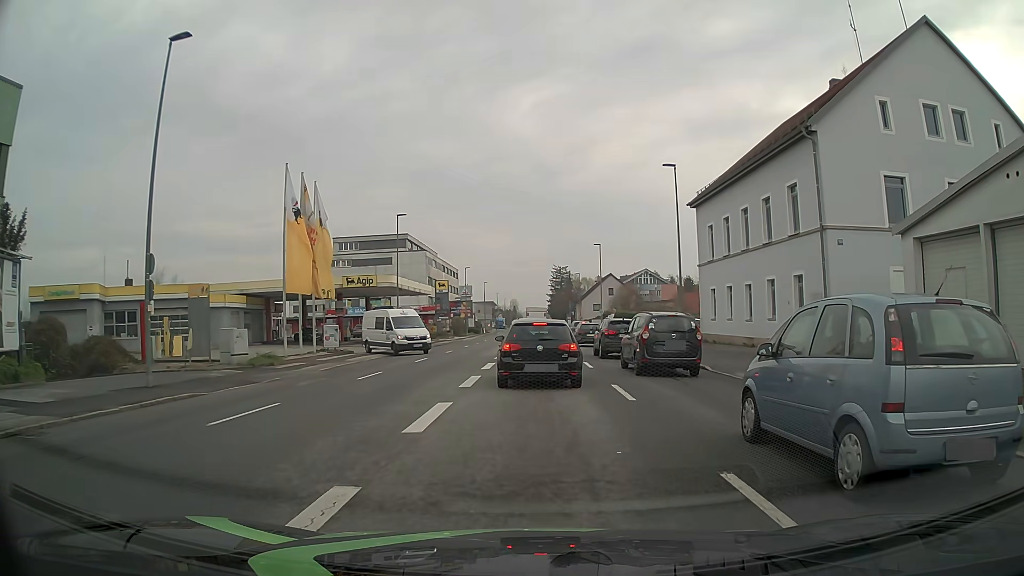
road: tertiary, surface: asphalt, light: Day
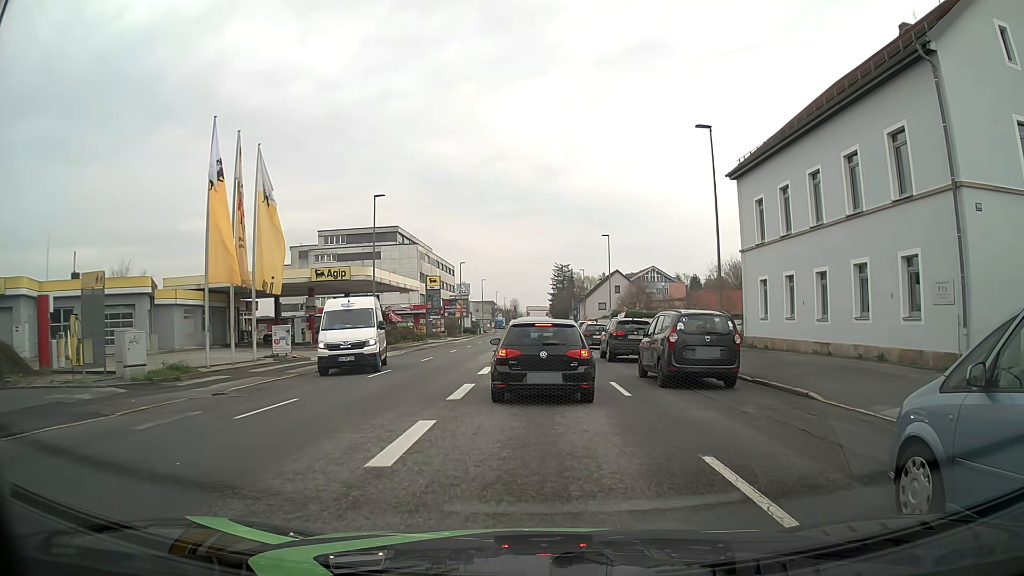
(0.0, +7.9) m; +1°
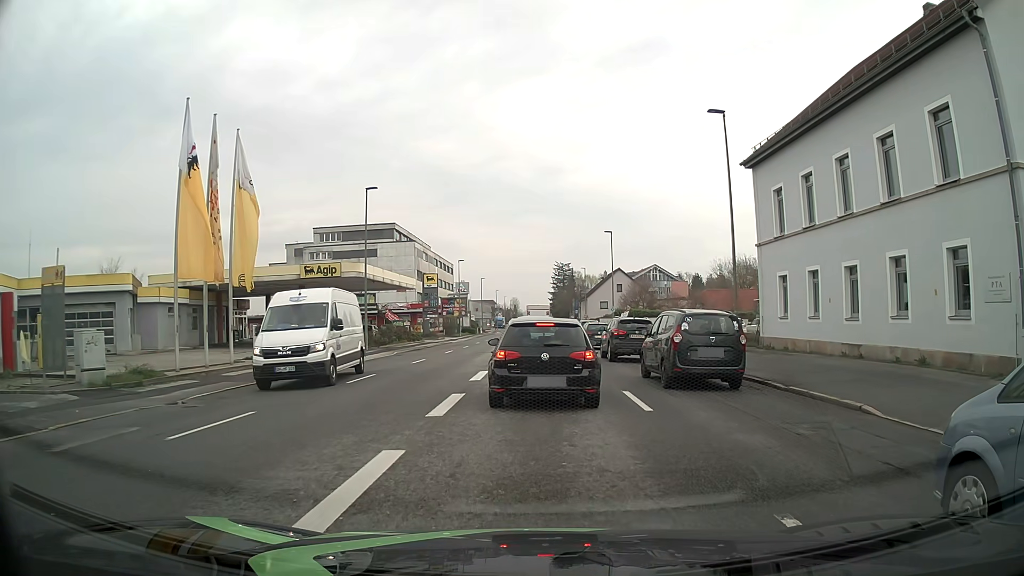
(-0.1, +2.3) m; -1°
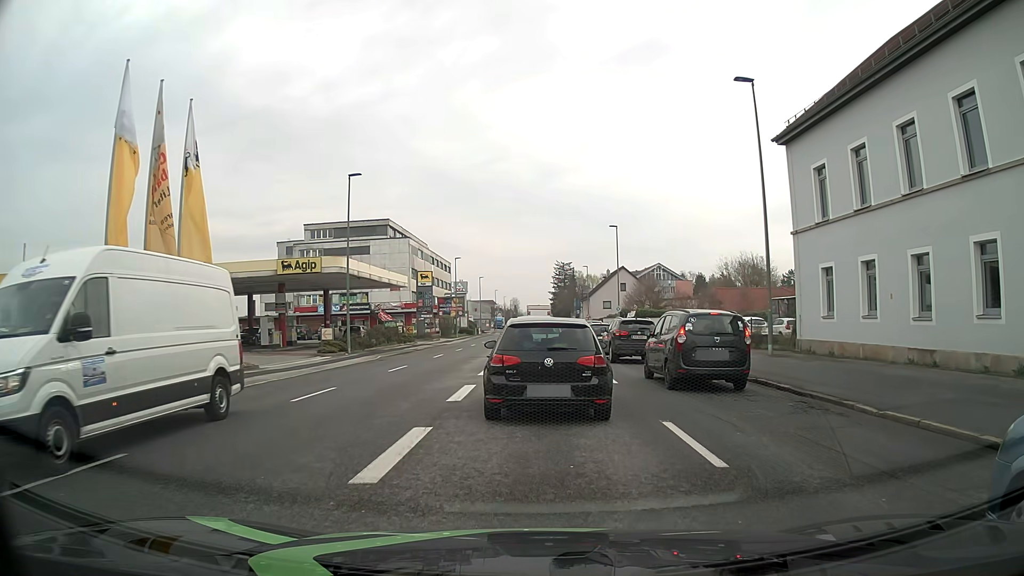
(0.0, +4.1) m; -2°
(0, +10) (+1, +20) (+1, +30) (+1, +40) (+2, +50) (+2, +60) (+3, +70) (+3, +80) (+3, +90) (+3, +100) m
